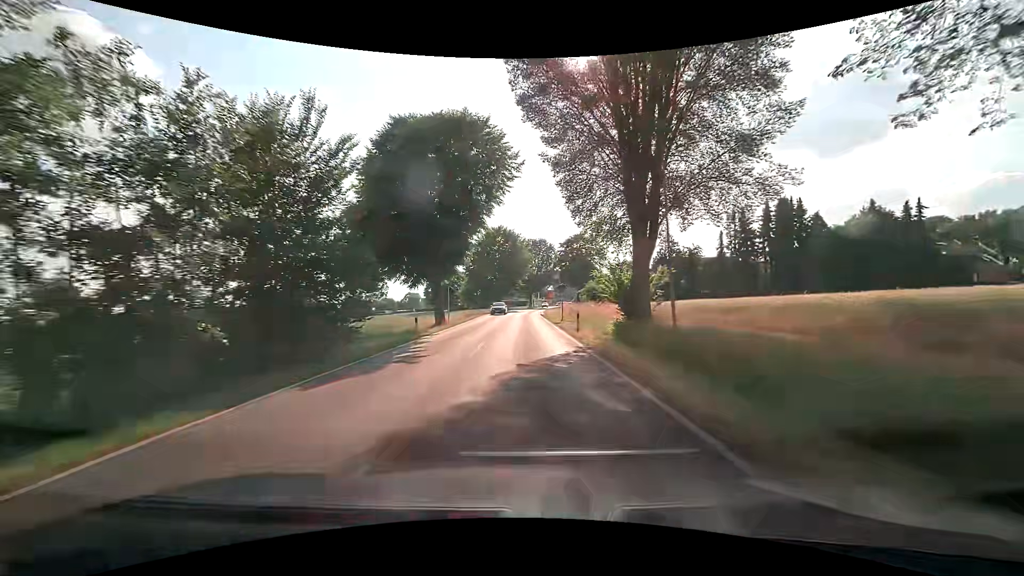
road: tertiary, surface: asphalt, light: Day
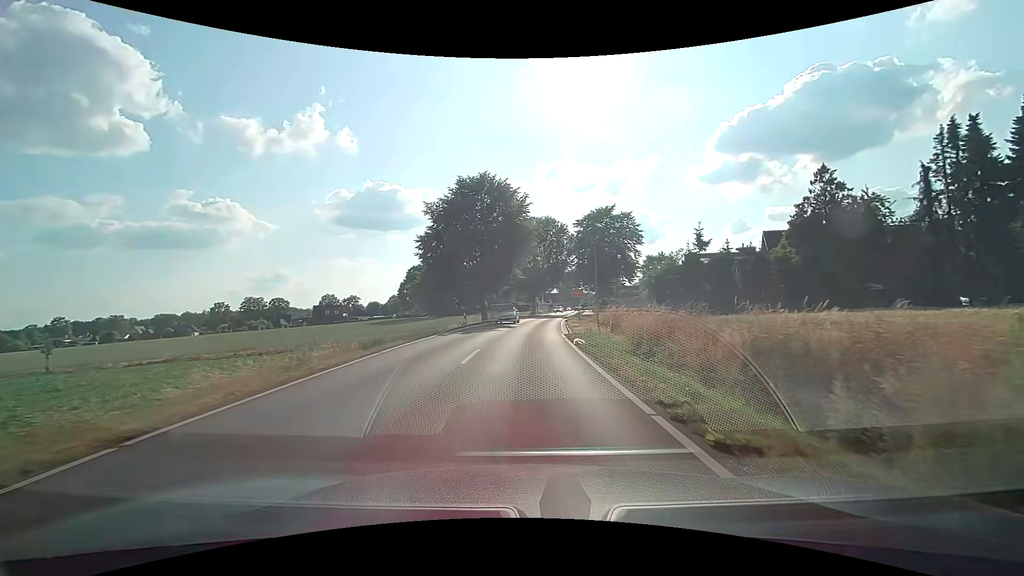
(0.0, +36.5) m; 0°
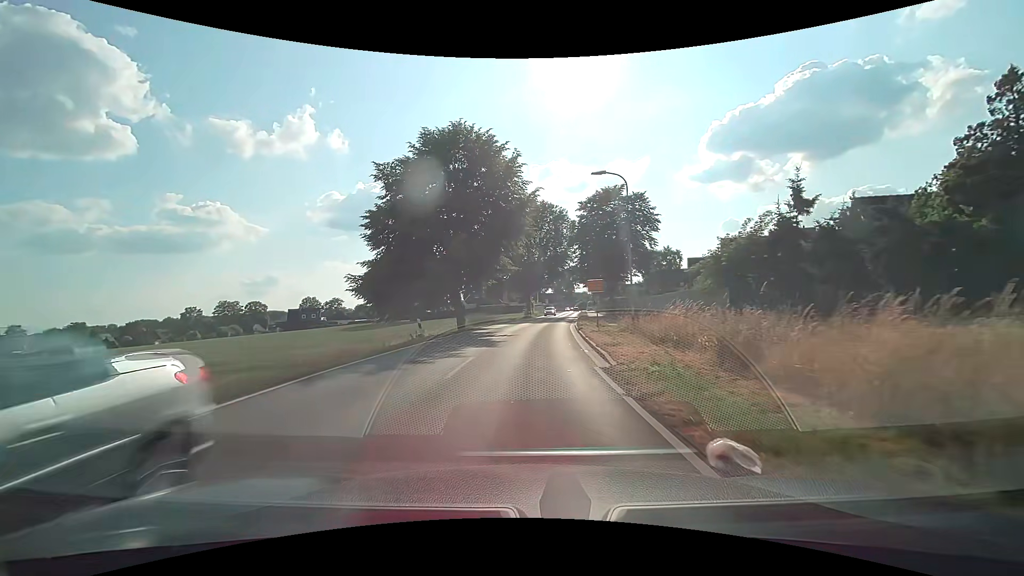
(+0.2, +14.2) m; +1°
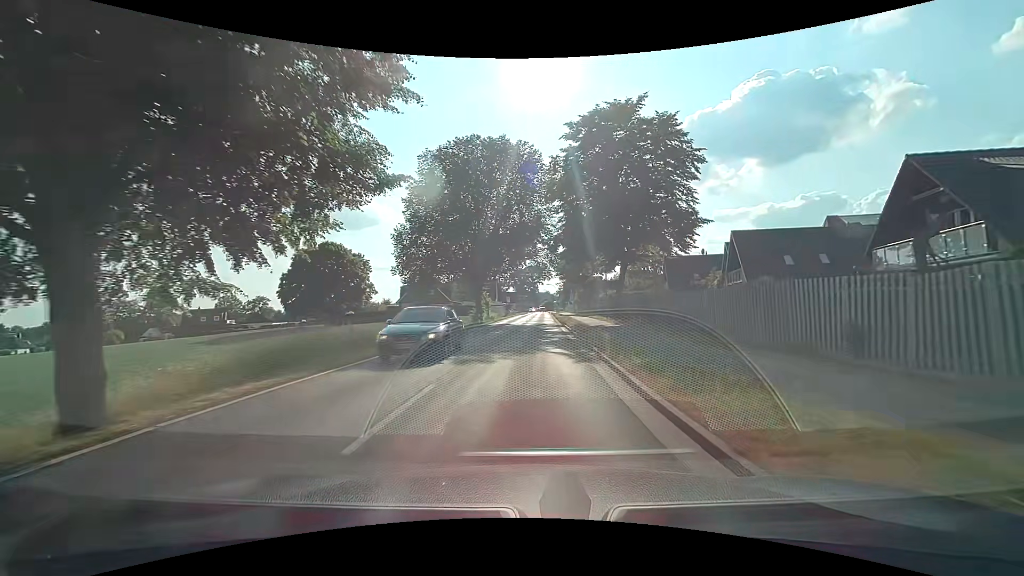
(+1.1, +29.0) m; +4°
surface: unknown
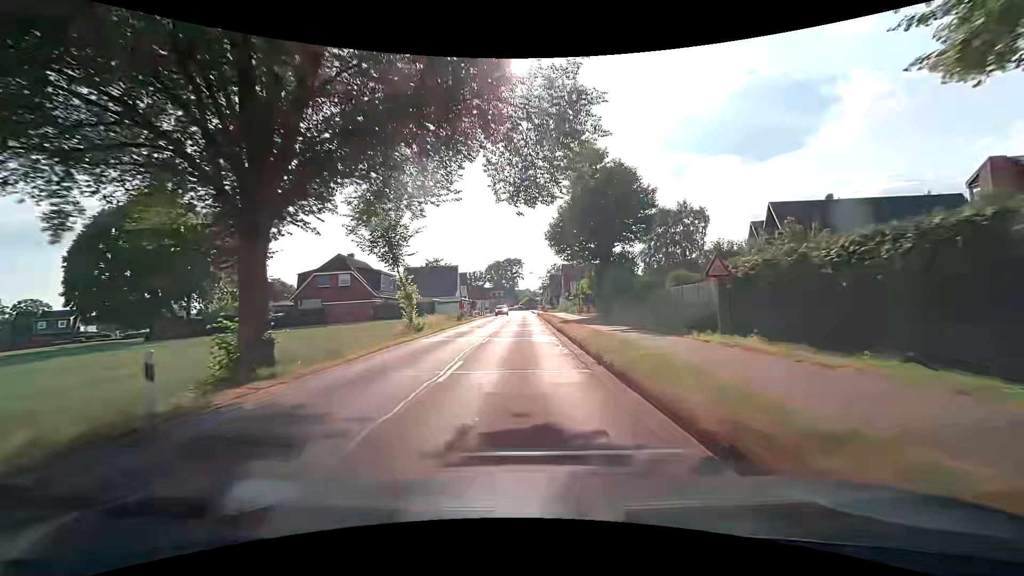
(+1.0, +37.0) m; +2°
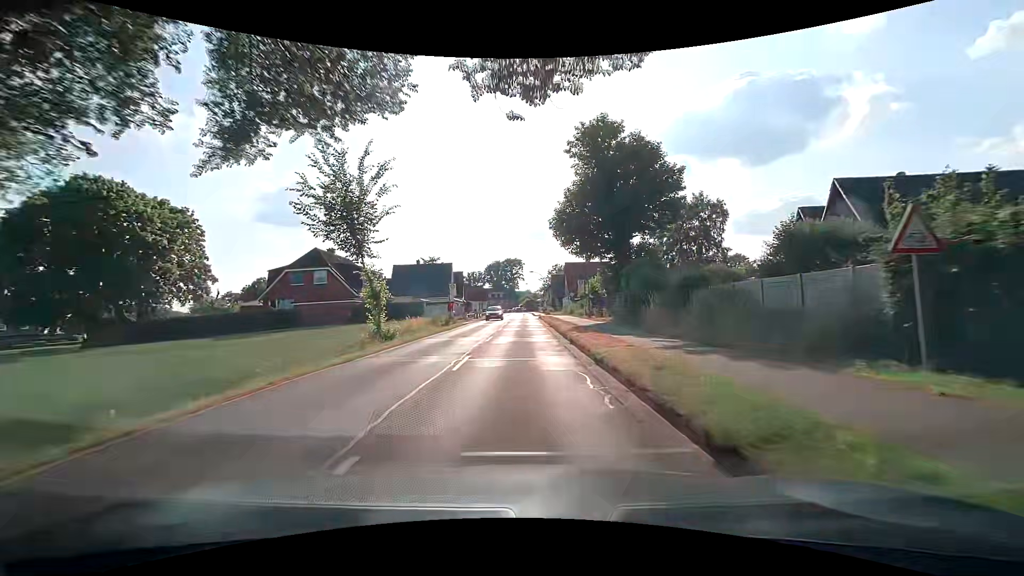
(0.0, +7.4) m; 0°
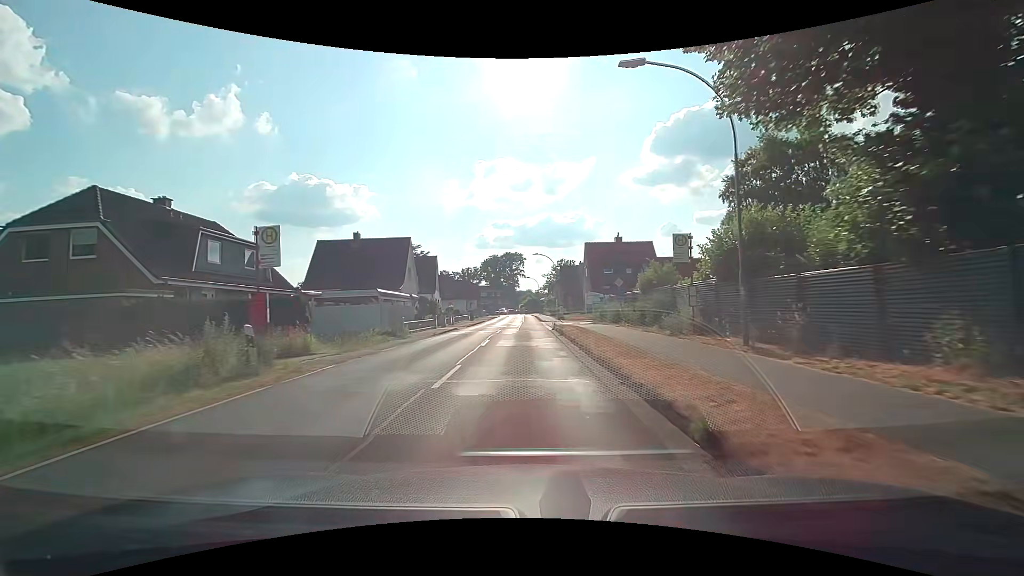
(+0.2, +29.8) m; 0°
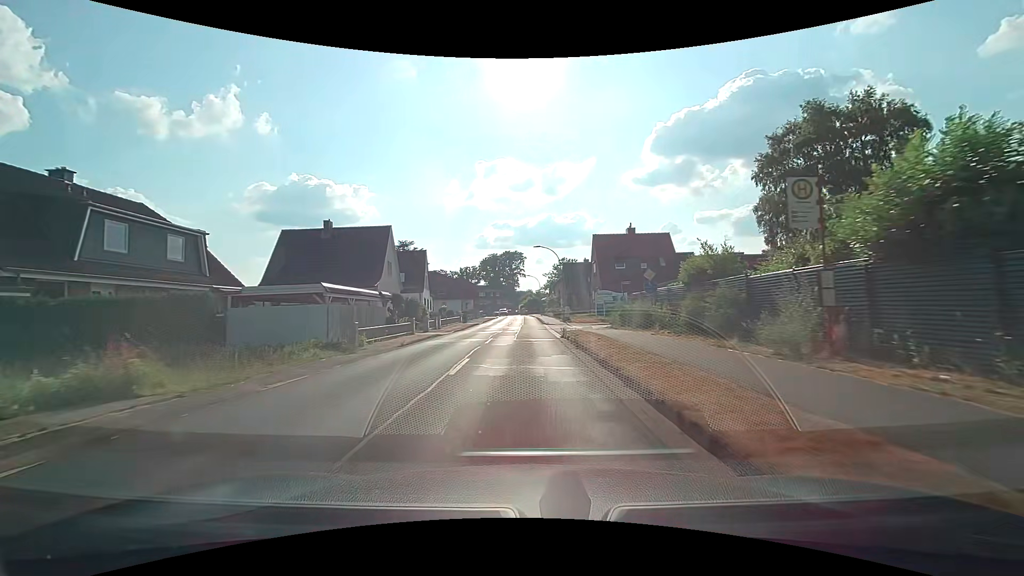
(0.0, +7.4) m; 0°
(0, +10) (0, +20) (0, +30) (0, +40) (0, +50) (0, +60) (0, +70) (0, +80) (-1, +90) (-1, +100) m
